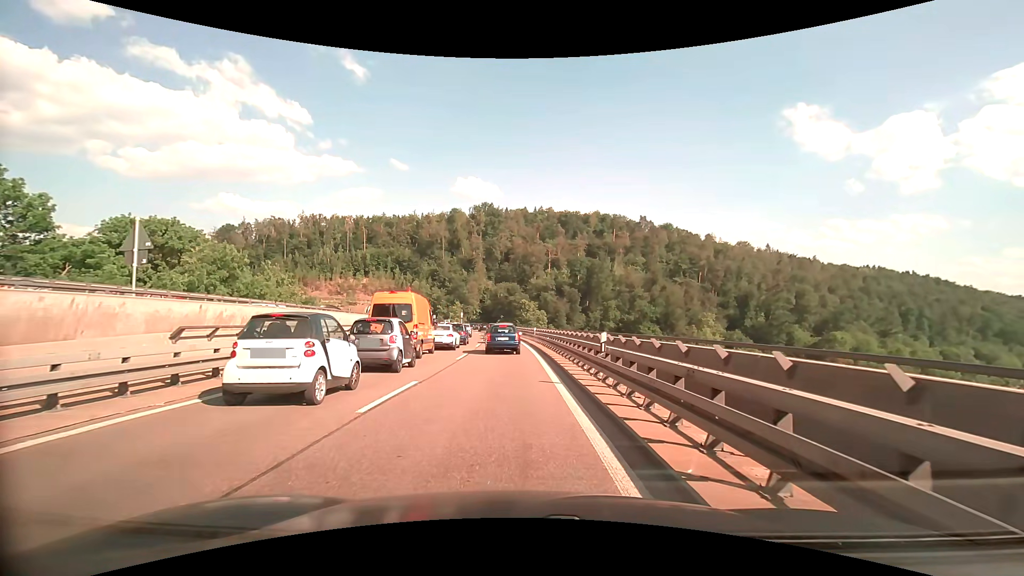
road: trunk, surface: asphalt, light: Day
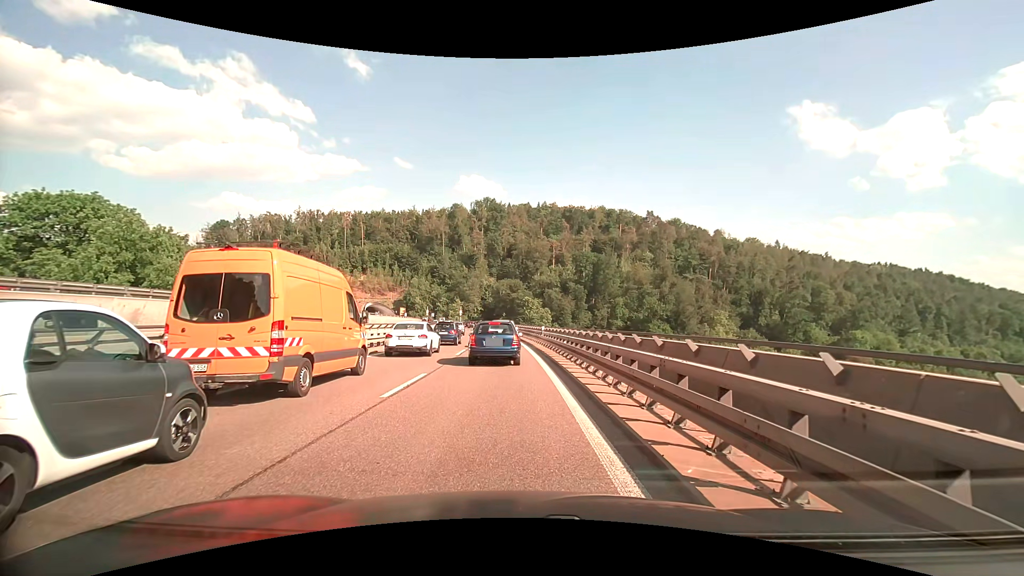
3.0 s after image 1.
(-0.1, +10.7) m; -1°
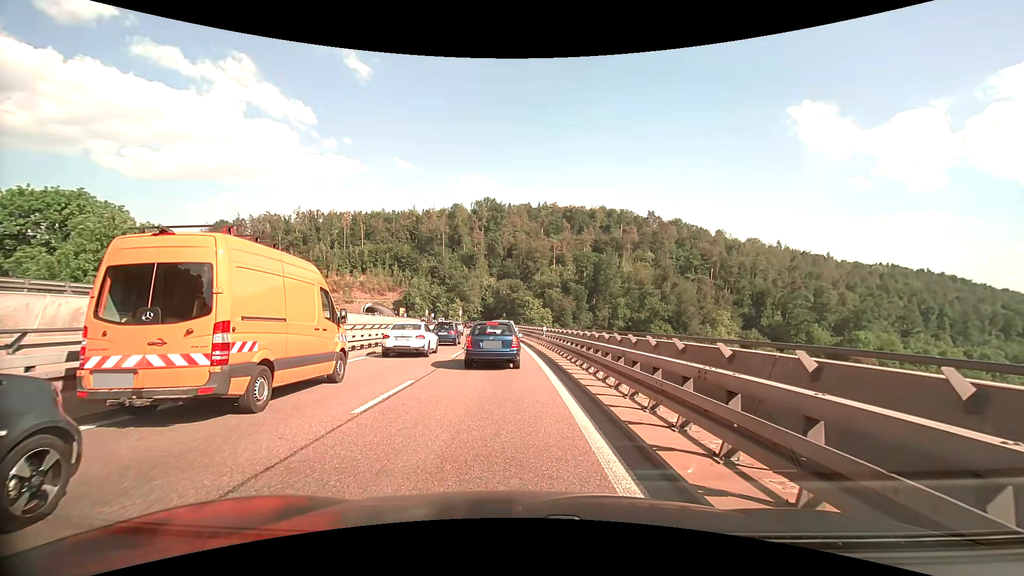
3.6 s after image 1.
(0.0, +1.5) m; +1°
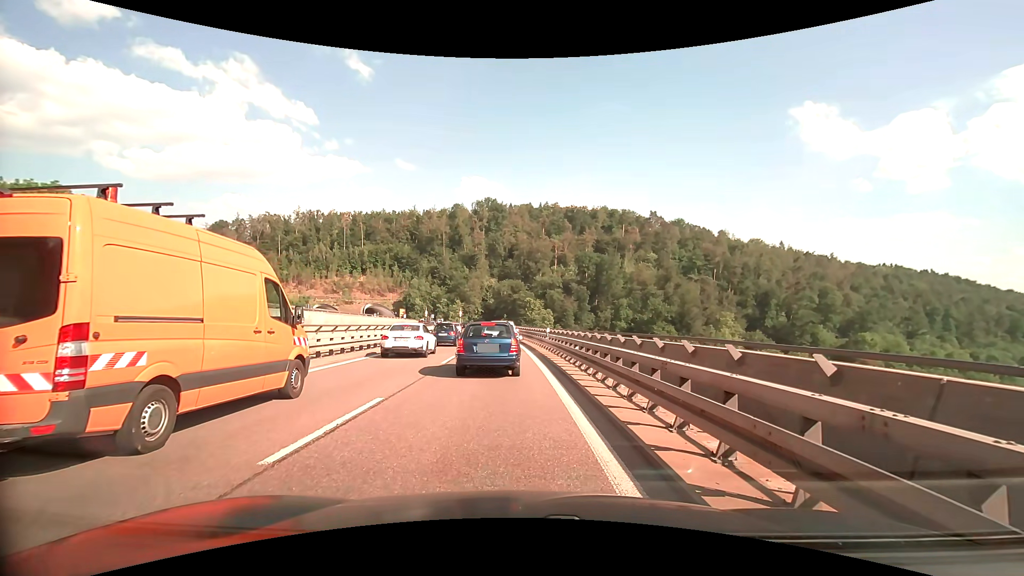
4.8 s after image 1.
(0.0, +2.6) m; -1°
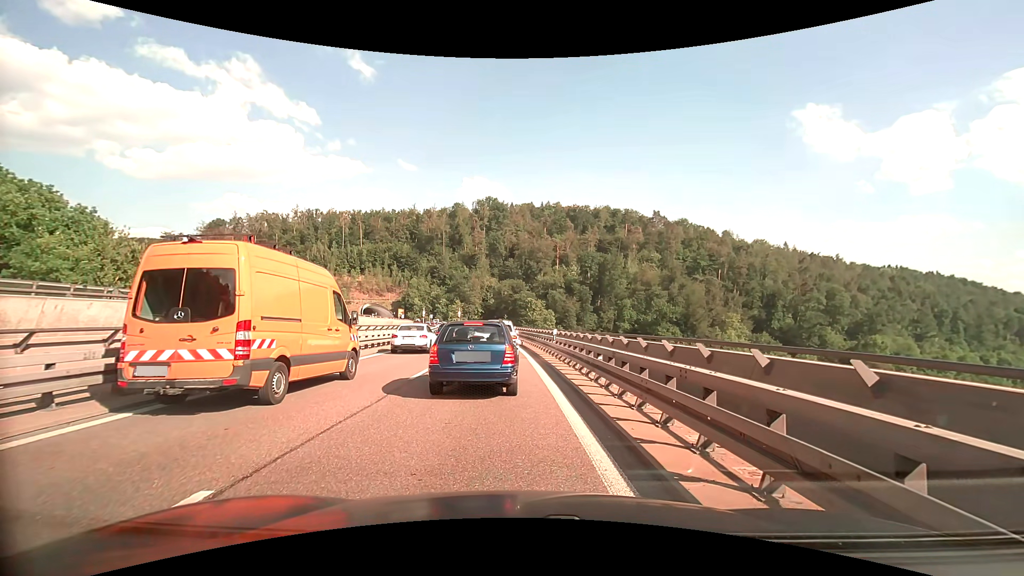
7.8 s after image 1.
(0.0, +4.9) m; 0°
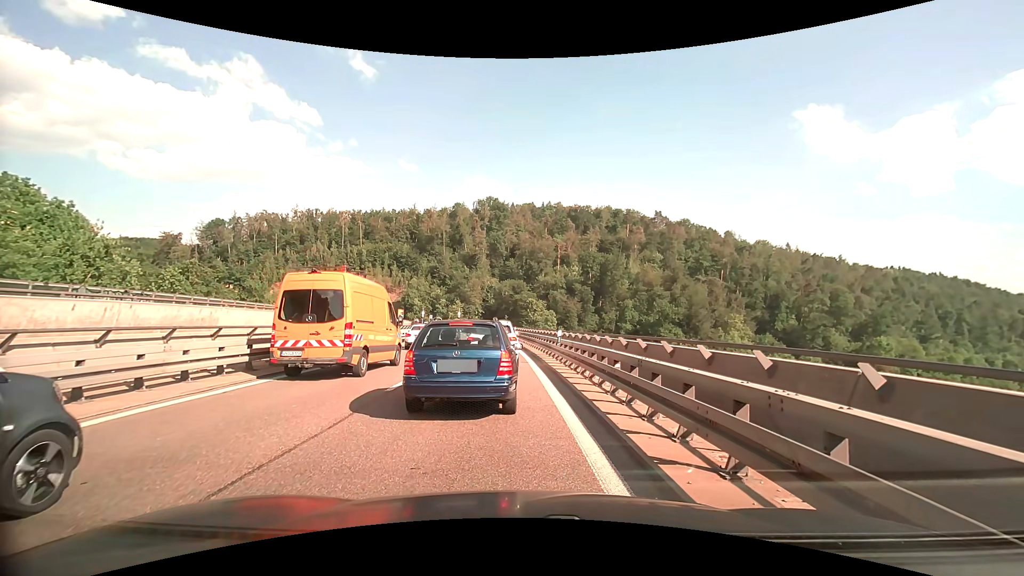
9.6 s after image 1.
(0.0, +2.1) m; 0°
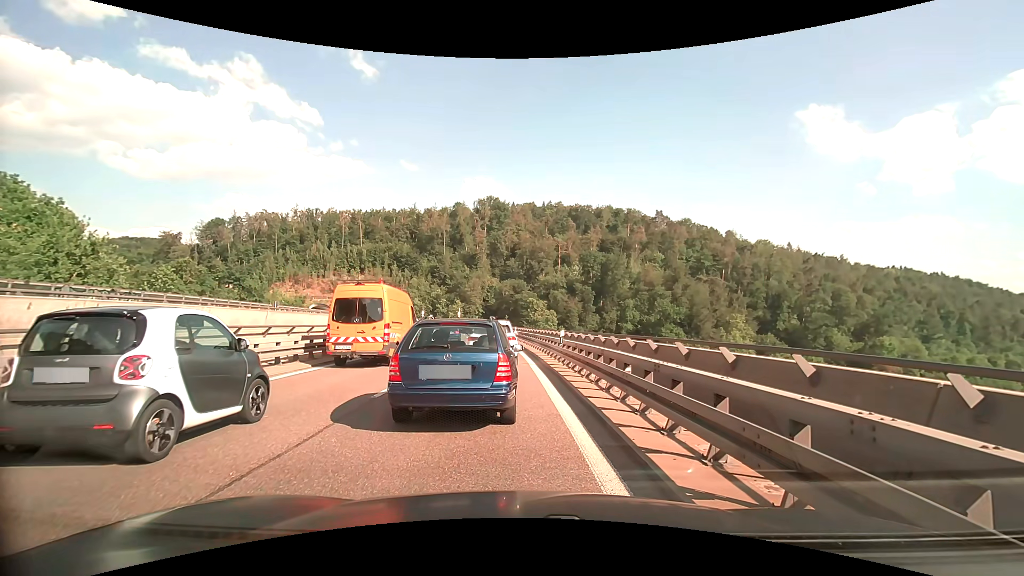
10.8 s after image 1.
(0.0, +0.9) m; 0°
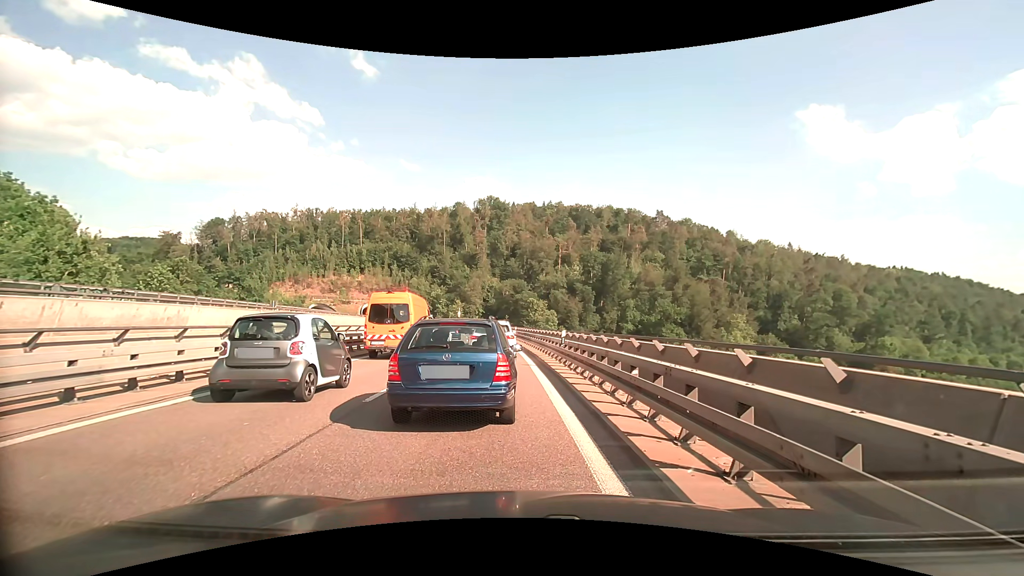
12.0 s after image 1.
(0.0, +0.5) m; 0°
